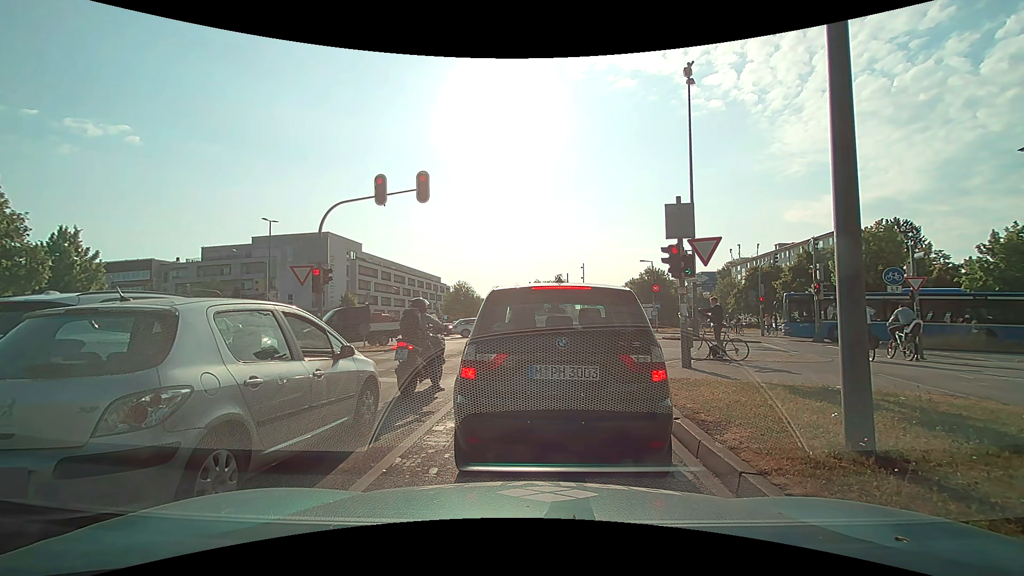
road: secondary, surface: asphalt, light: Day
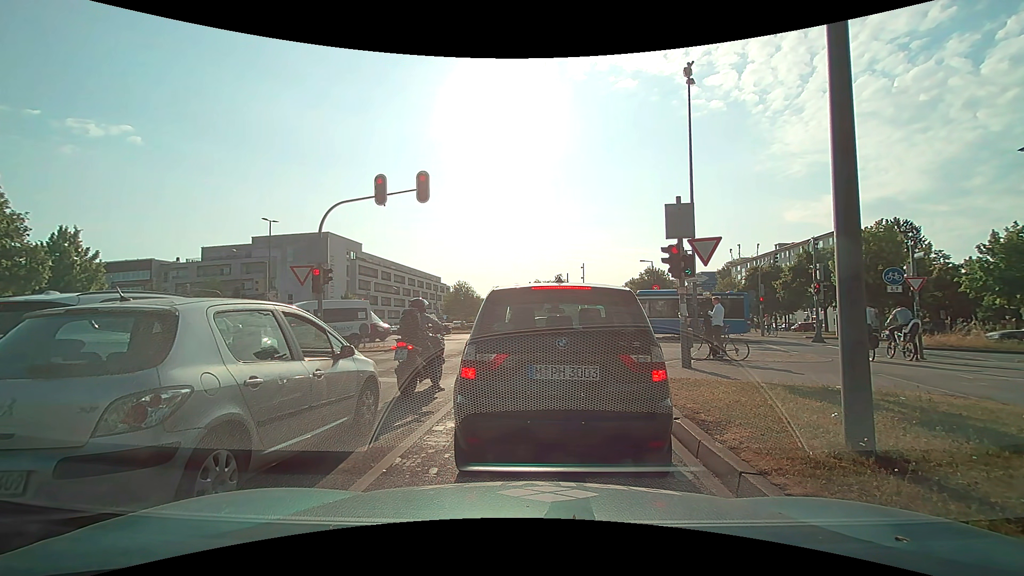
(0.0, 0.0) m; 0°
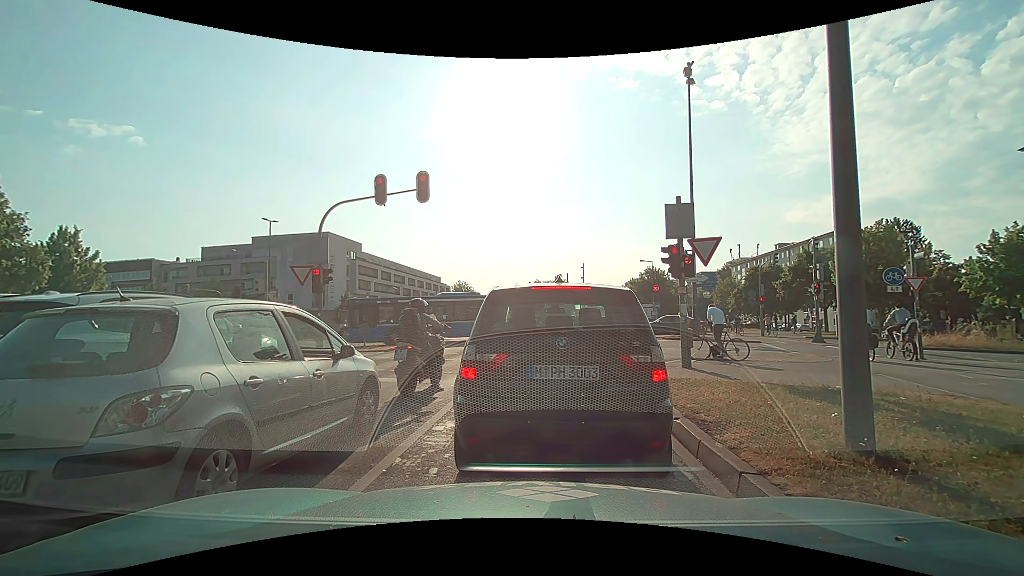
(0.0, 0.0) m; 0°
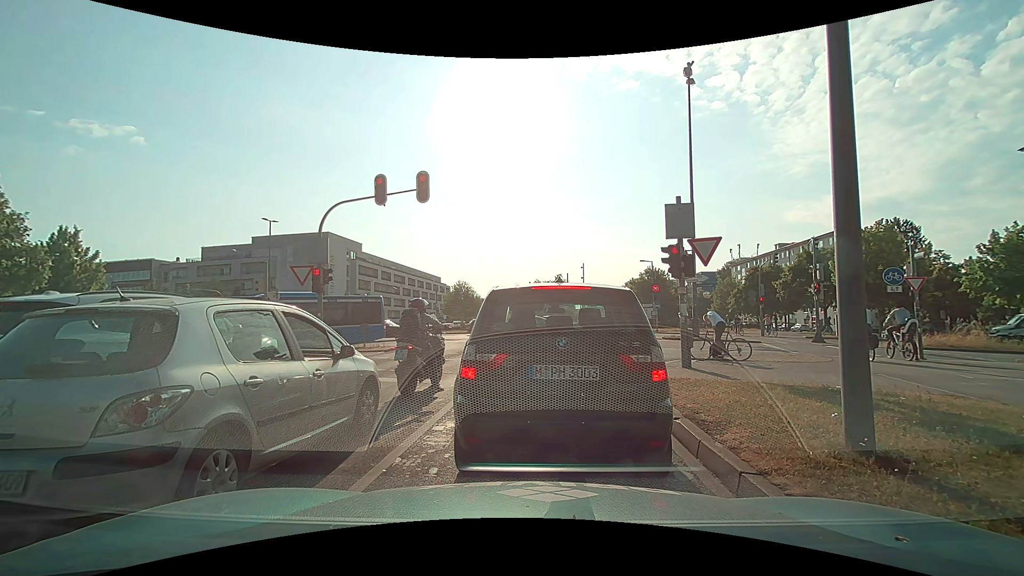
(0.0, 0.0) m; 0°
(0, +10) (+1, +20) (+3, +30) (+6, +39) (+8, +49) (+9, +59) (+11, +69) (+11, +79) (+12, +89) (+12, +99) m
